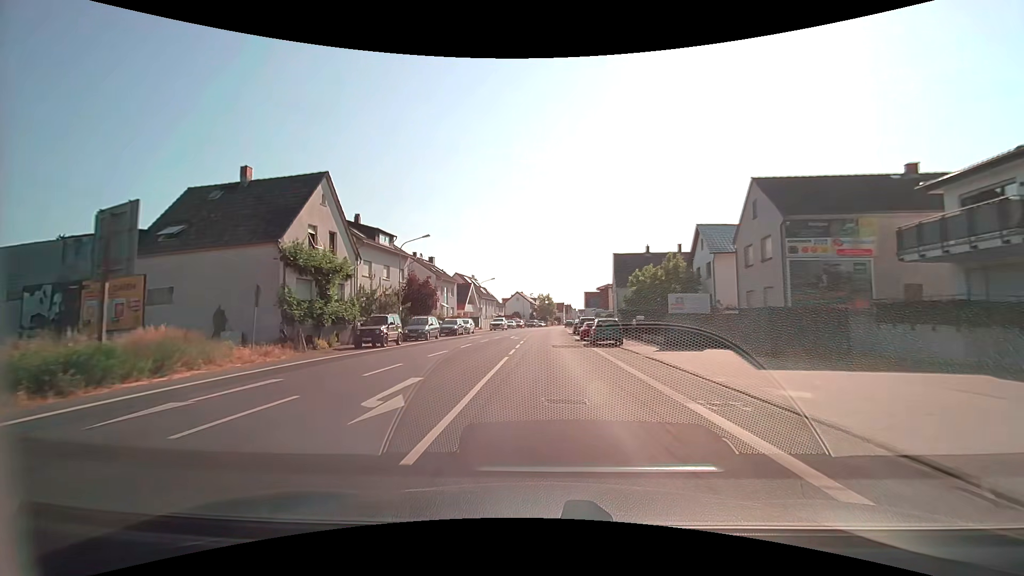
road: tertiary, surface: asphalt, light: Day
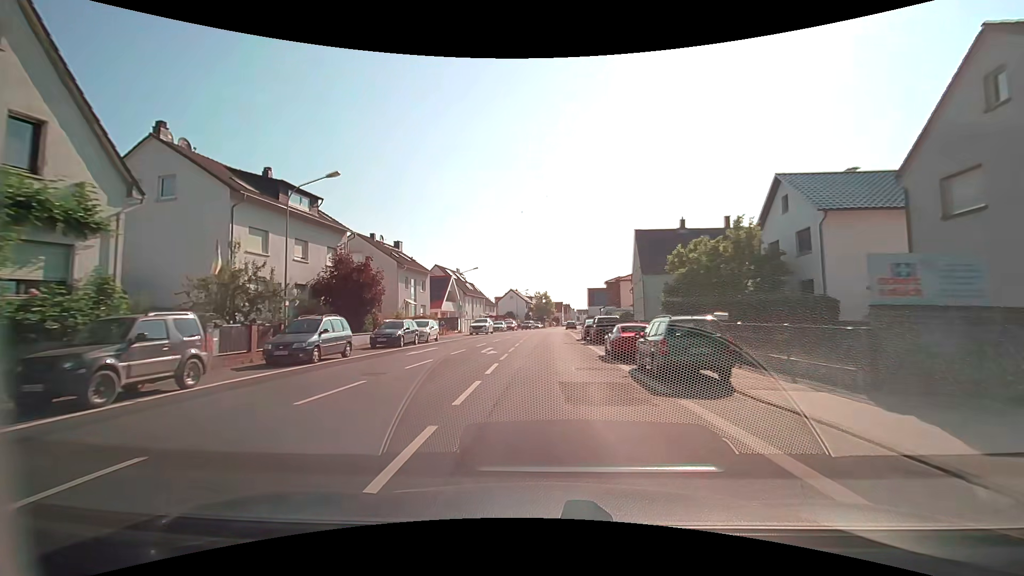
(0.0, +16.2) m; 0°
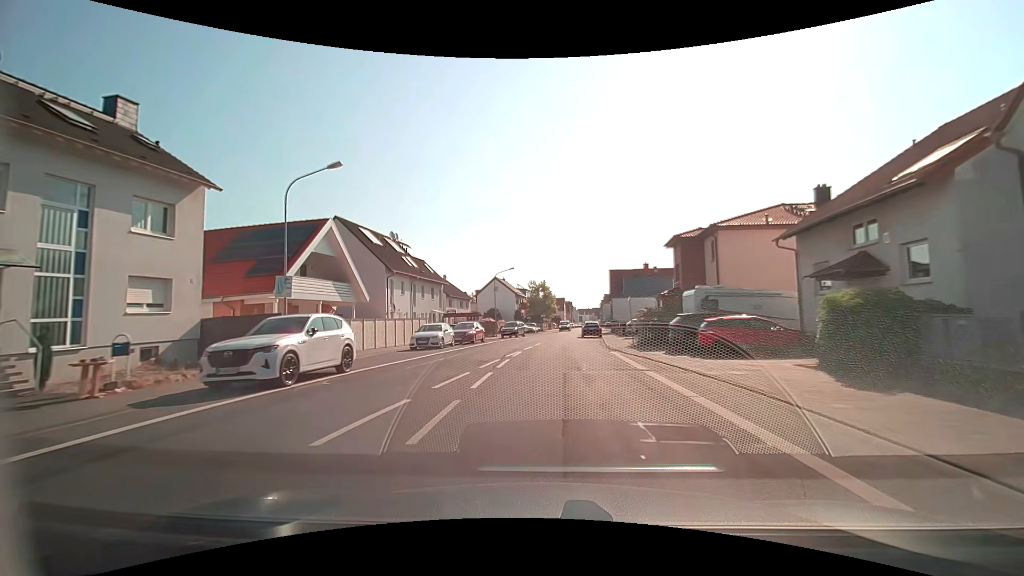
(+0.1, +39.5) m; 0°
(0, +10) (0, +20) (+1, +30) (+1, +40) (+2, +50) (+3, +60) (+4, +70) (+5, +80) (+6, +90) (+7, +100) m
